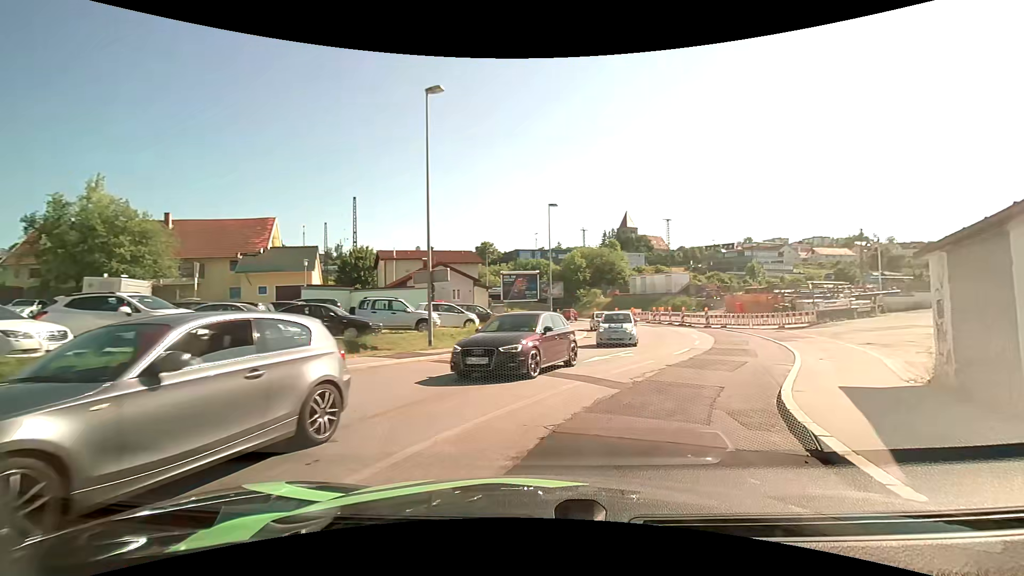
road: tertiary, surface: asphalt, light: Day
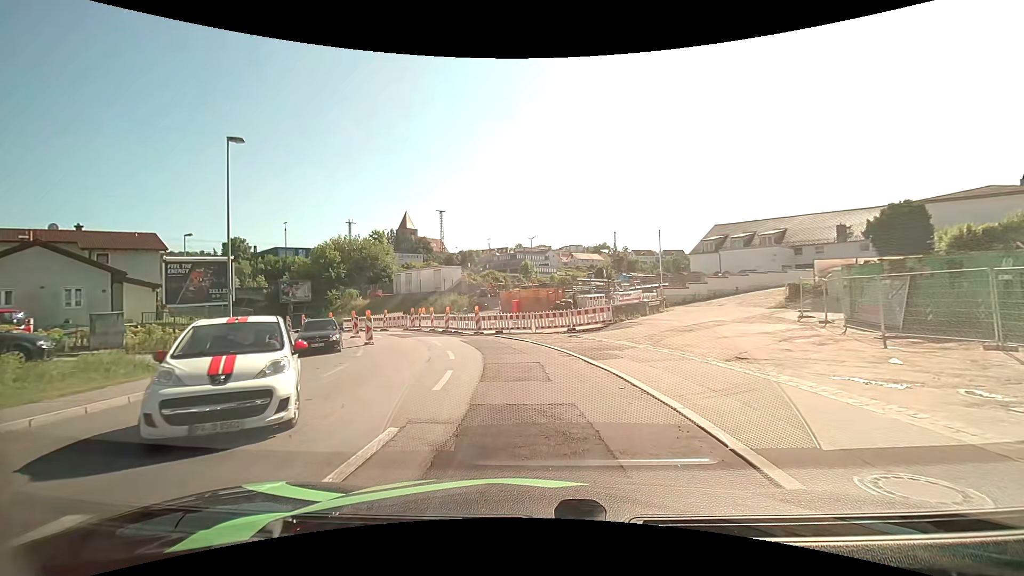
(+4.3, +14.1) m; +26°
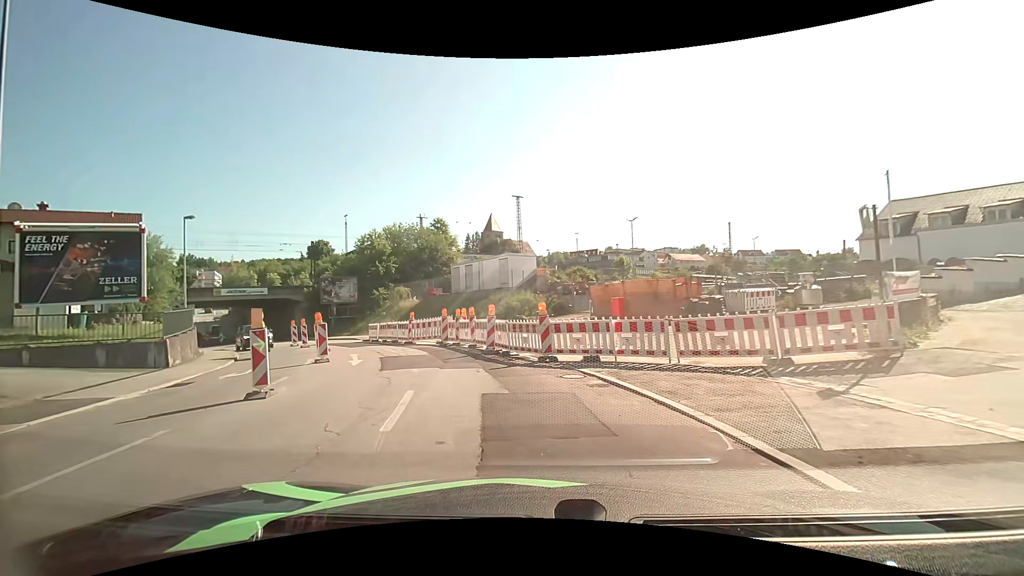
(-1.1, +15.4) m; -10°
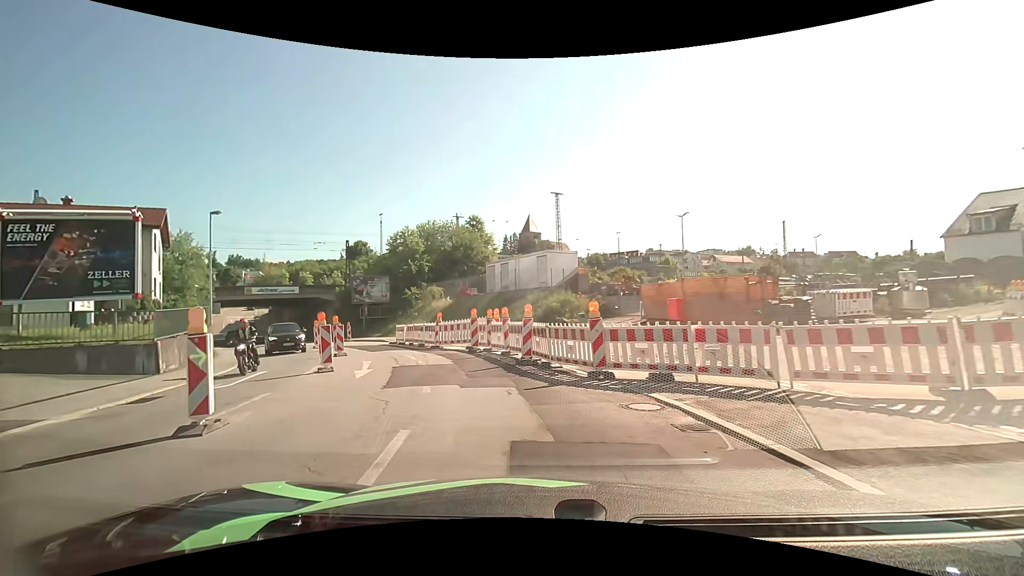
(-0.1, +3.1) m; -5°
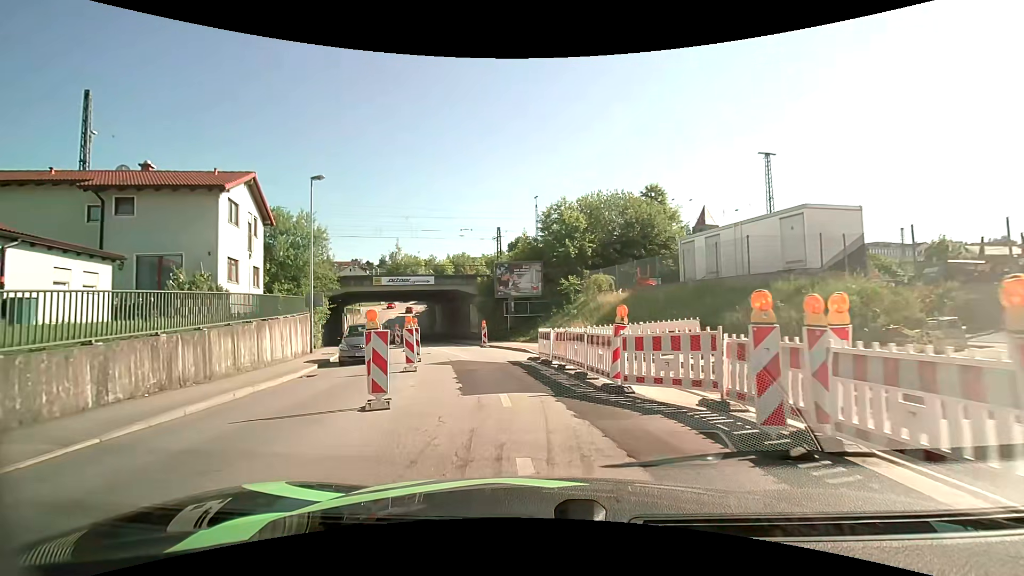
(-2.3, +13.3) m; -19°
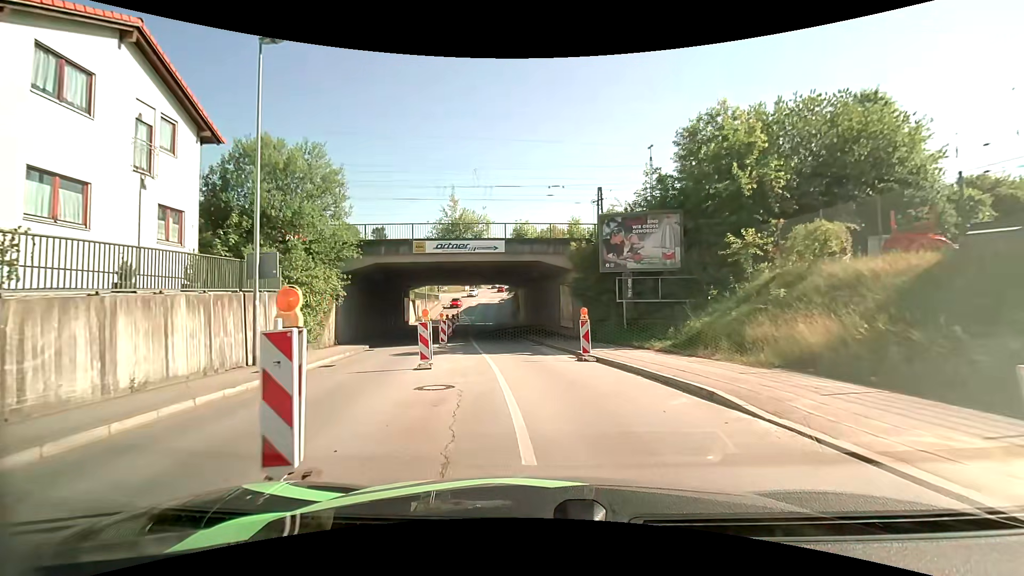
(-1.4, +15.3) m; -9°
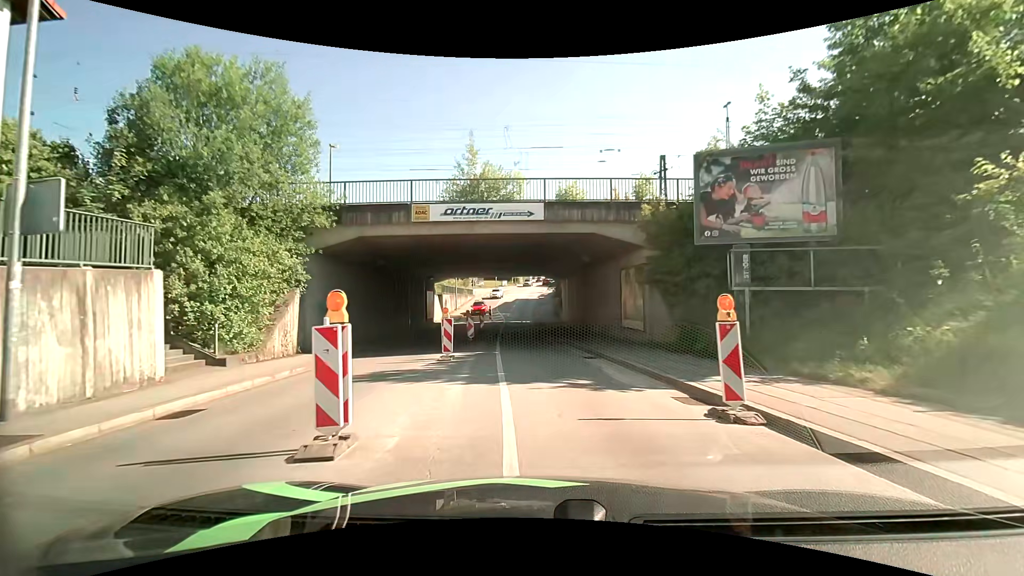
(-0.5, +8.8) m; -5°
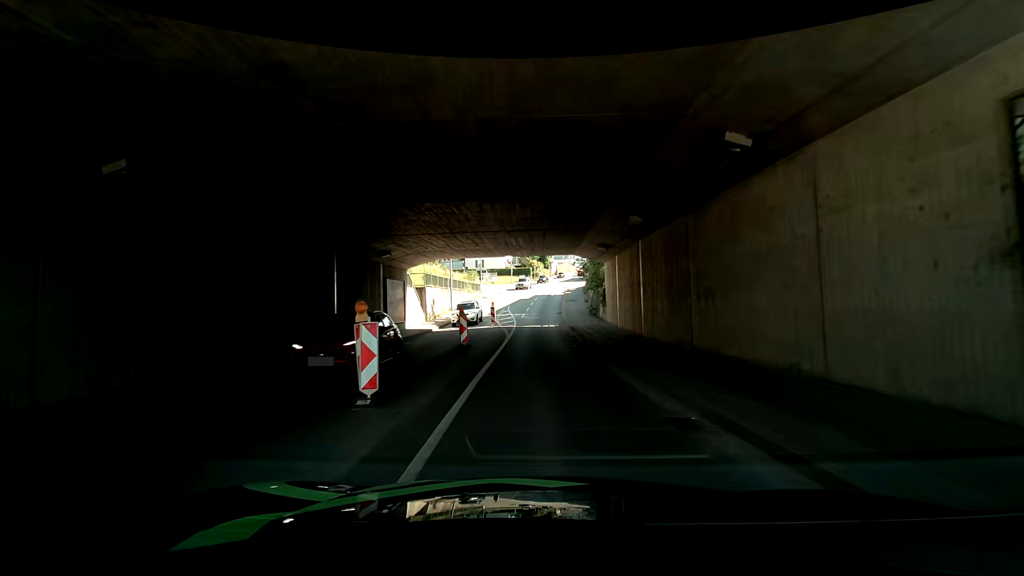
(-0.5, +18.4) m; -2°
